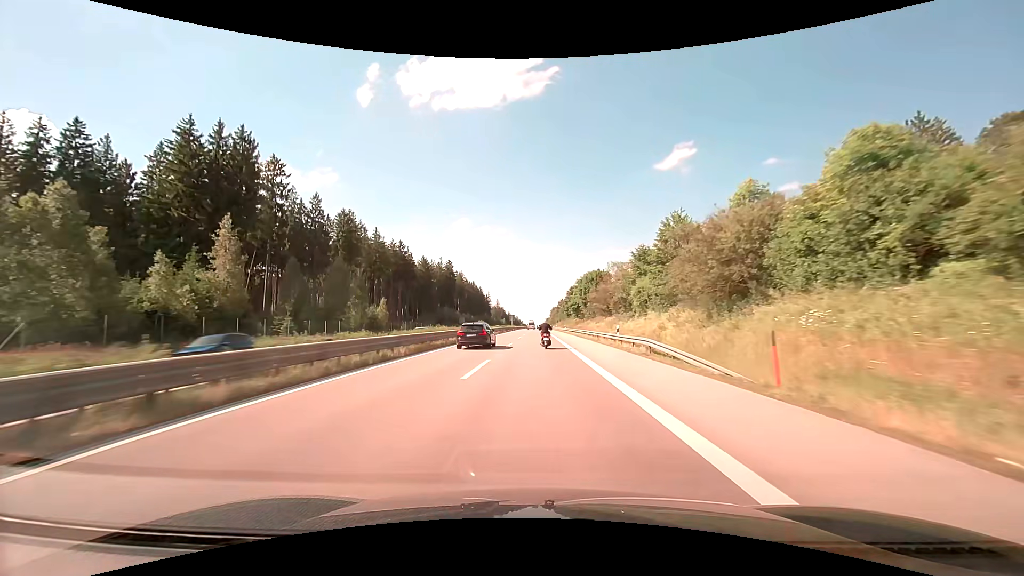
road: trunk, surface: asphalt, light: Day
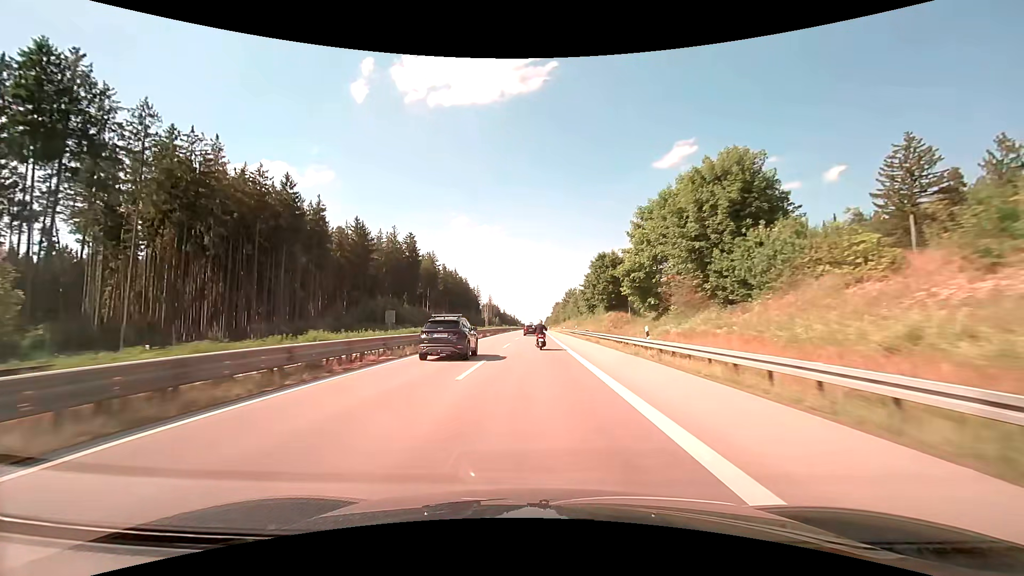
(+0.2, +69.7) m; 0°
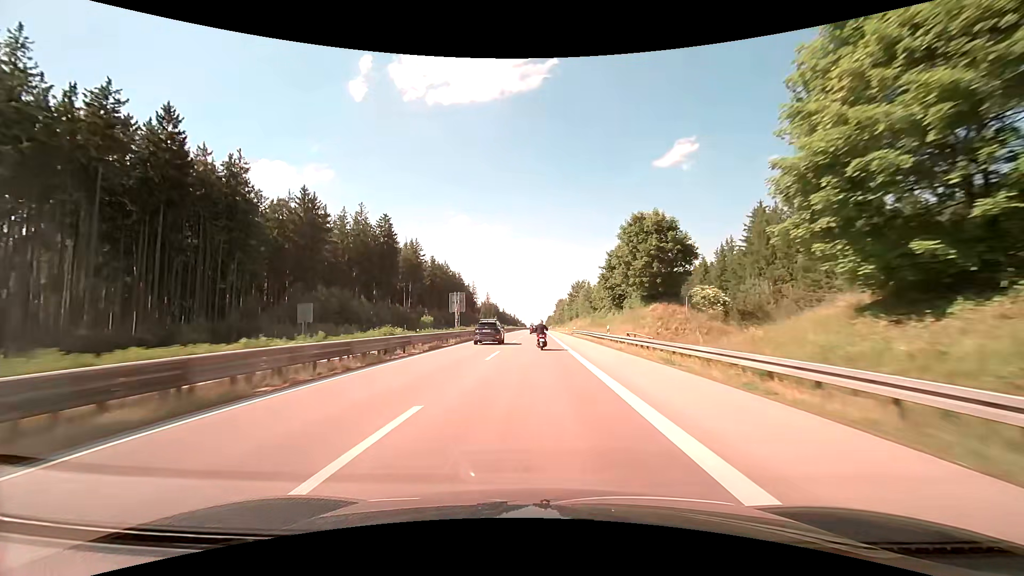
(0.0, +28.0) m; 0°
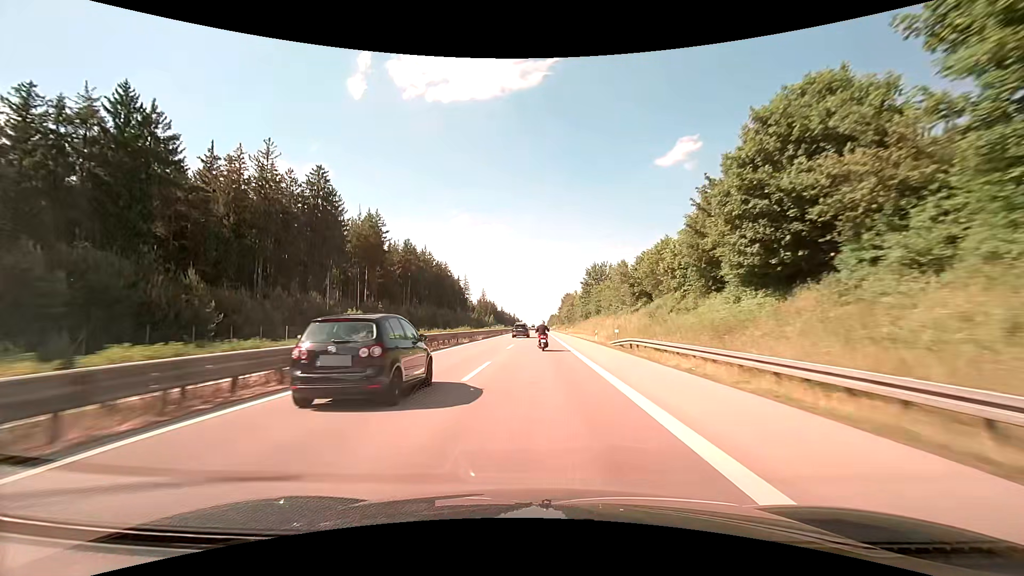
(0.0, +42.1) m; 0°
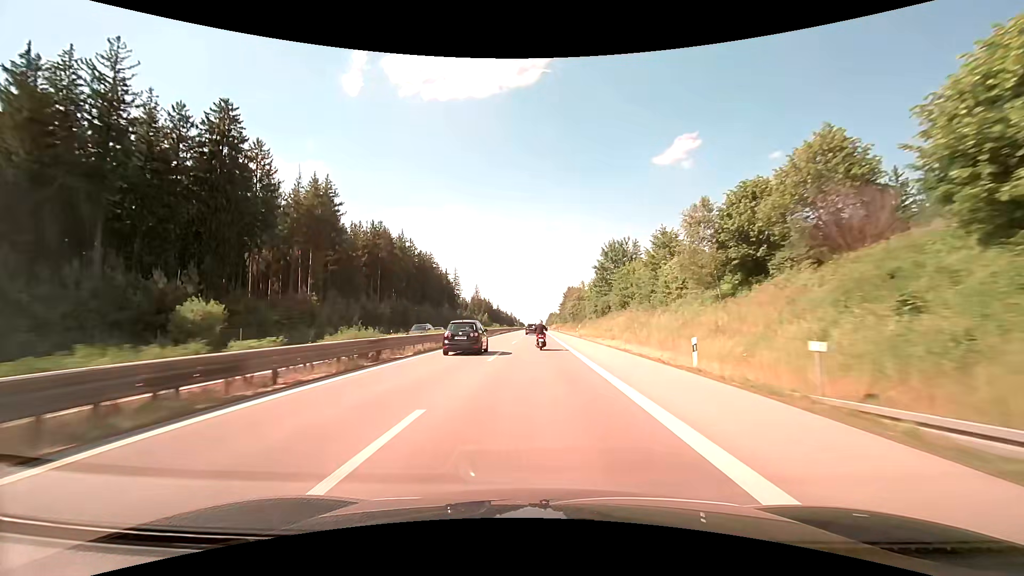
(+0.1, +28.2) m; 0°
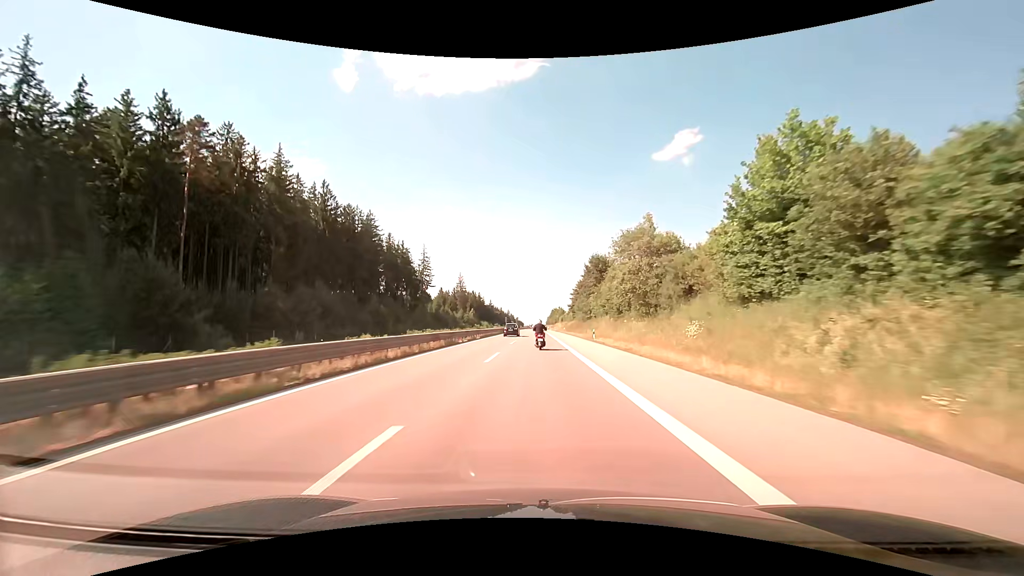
(+0.1, +71.0) m; 0°
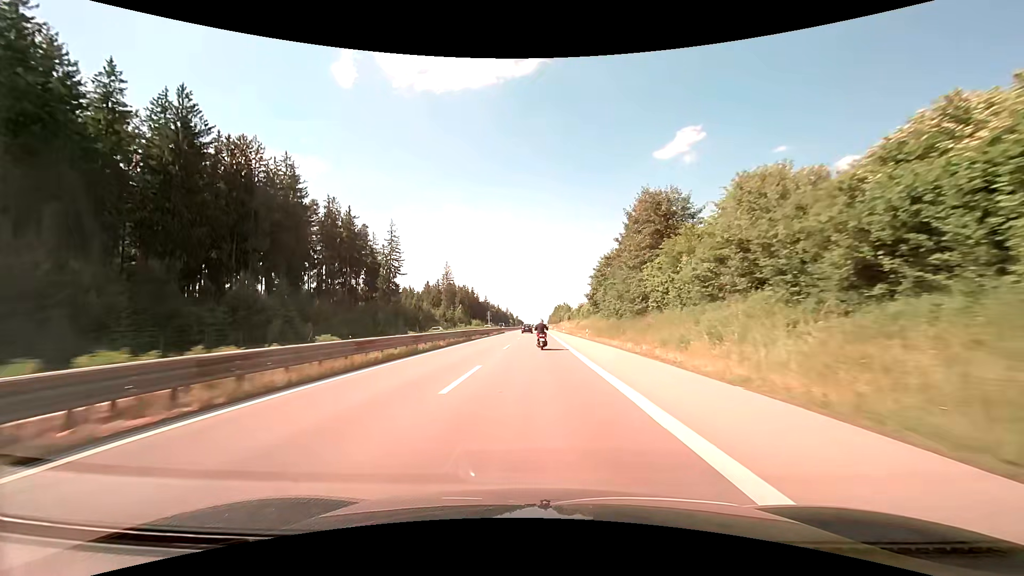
(+0.2, +42.9) m; 0°
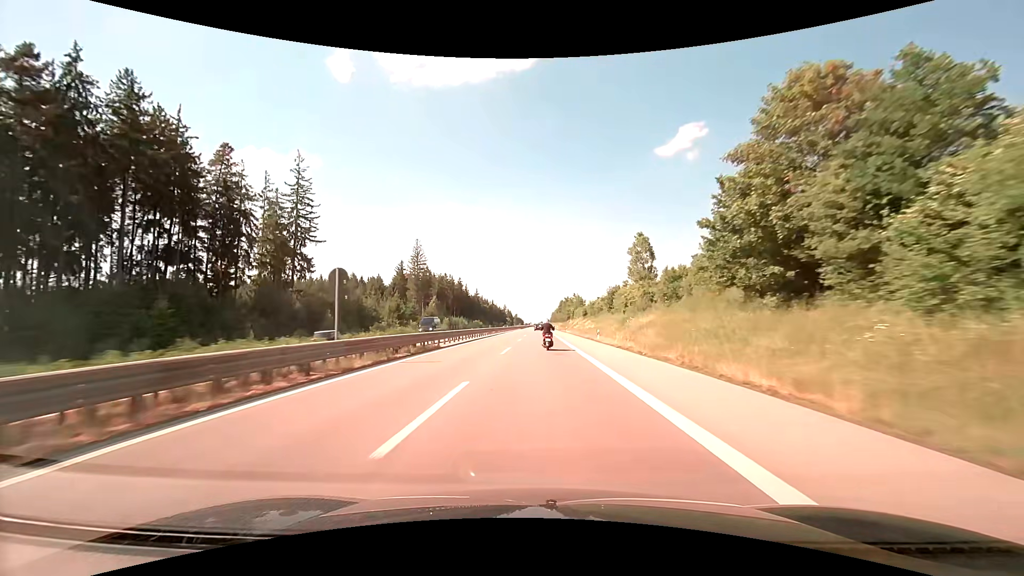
(0.0, +57.1) m; 0°
(0, +10) (0, +20) (0, +30) (0, +40) (0, +50) (0, +60) (0, +70) (0, +80) (0, +90) (+1, +100) m
